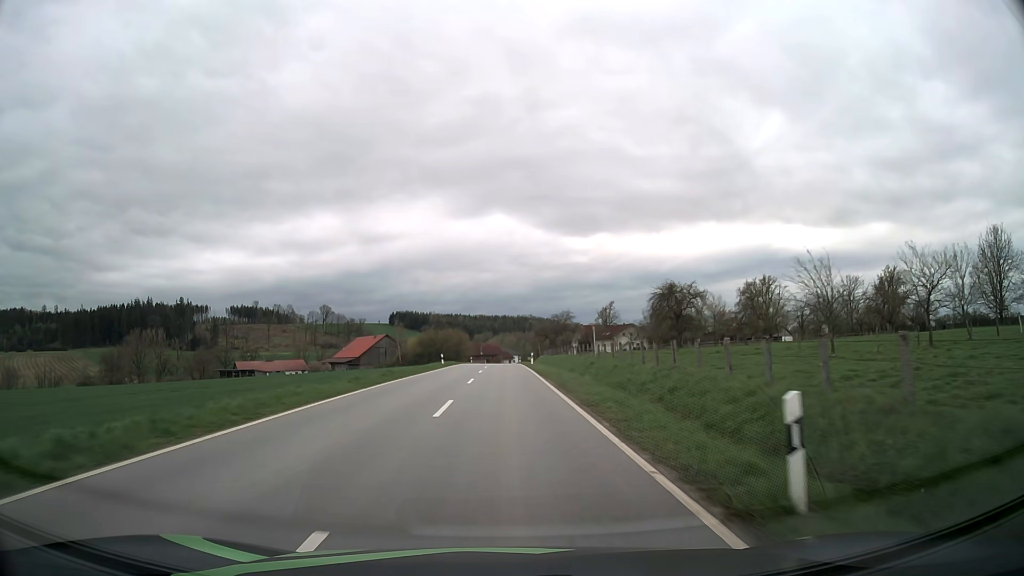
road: tertiary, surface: asphalt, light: Day
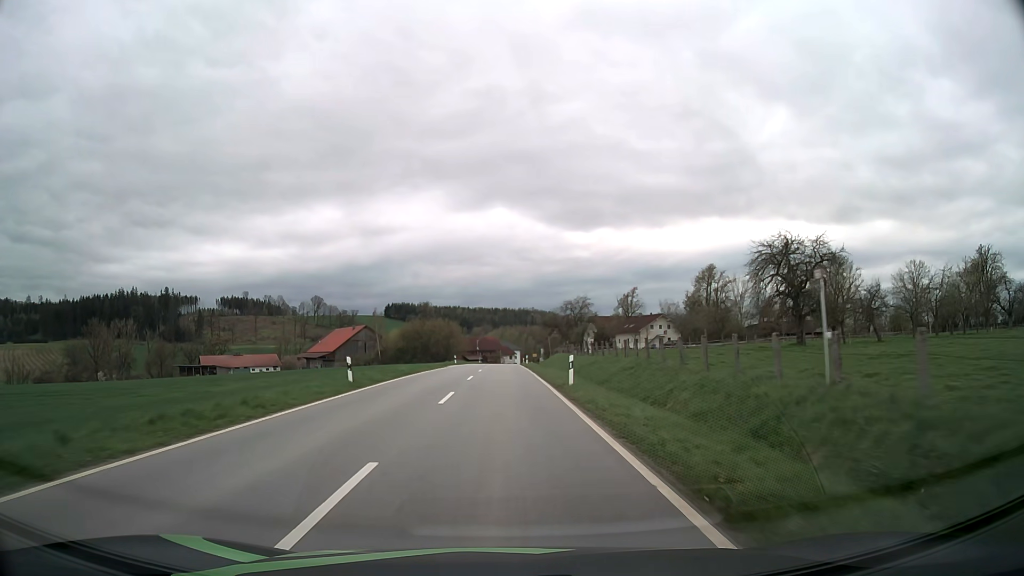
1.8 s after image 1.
(-0.1, +33.3) m; 0°
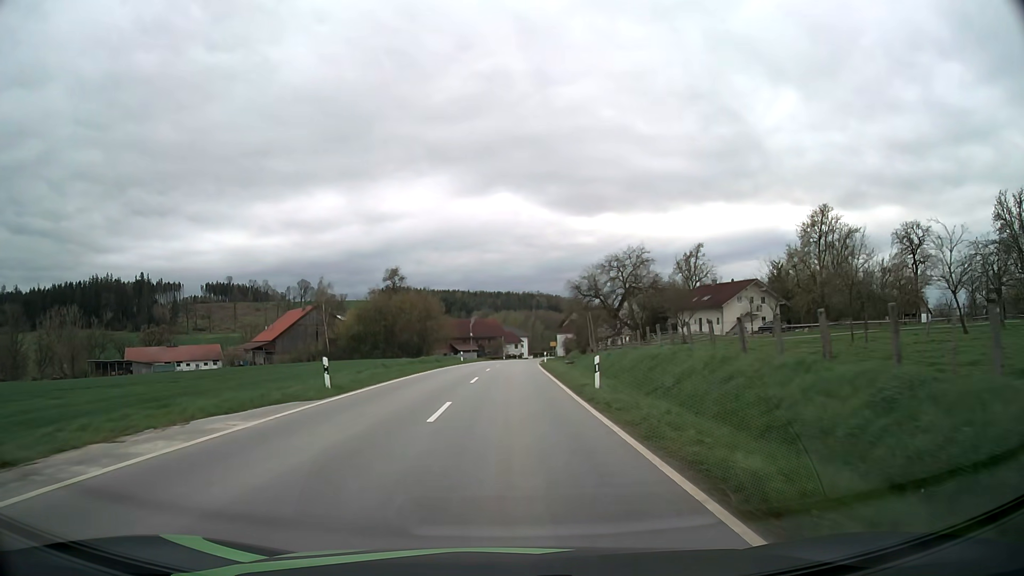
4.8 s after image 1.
(-0.2, +52.2) m; 0°
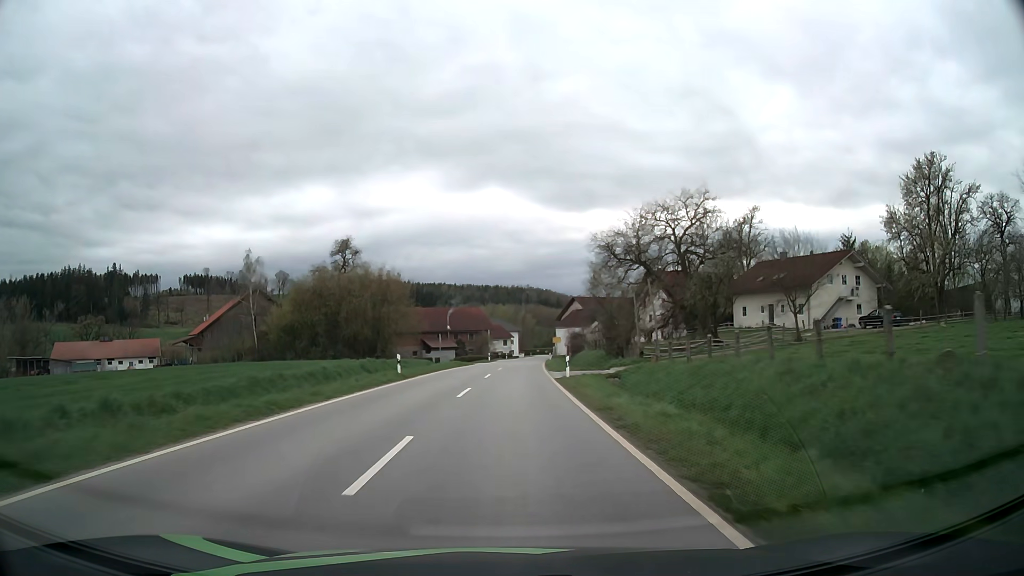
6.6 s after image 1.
(+0.2, +29.6) m; +1°
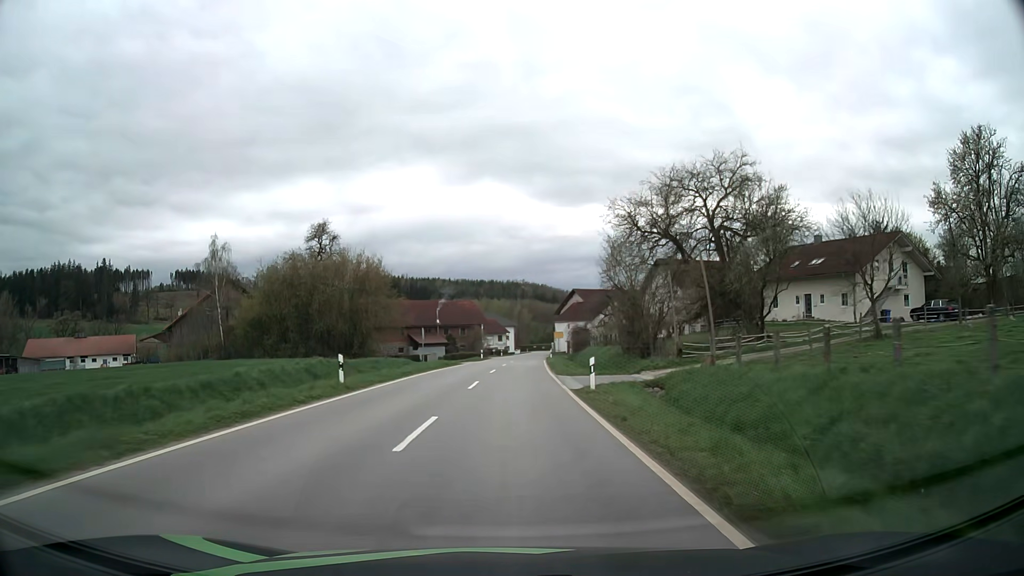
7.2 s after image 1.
(0.0, +9.6) m; 0°
(0, +10) (0, +20) (0, +30) (+1, +40) (+1, +50) (+2, +60) (+2, +70) (+3, +80) (+4, +90) (+4, +100) m
